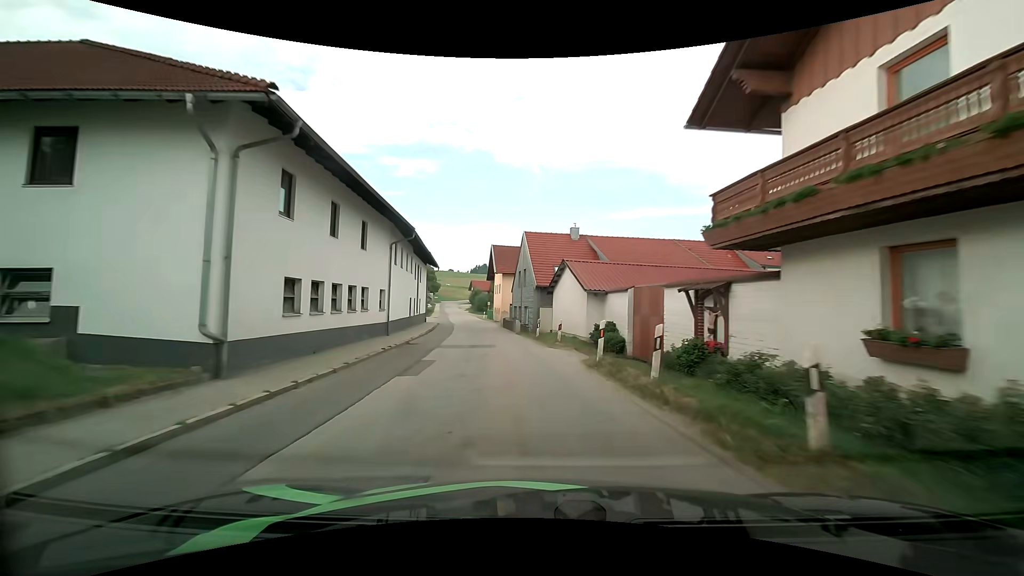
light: Day
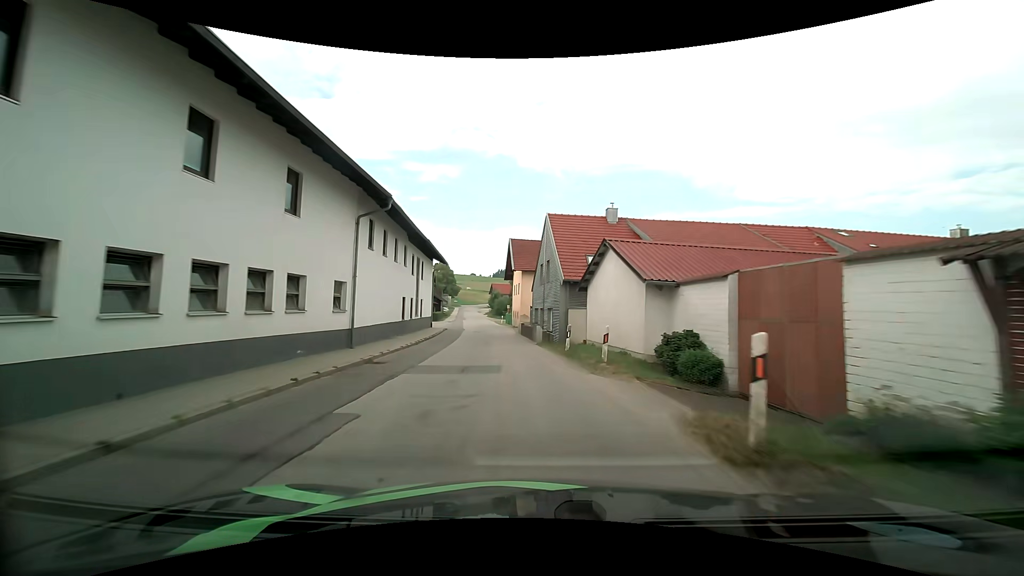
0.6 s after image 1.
(-0.3, +7.9) m; -2°
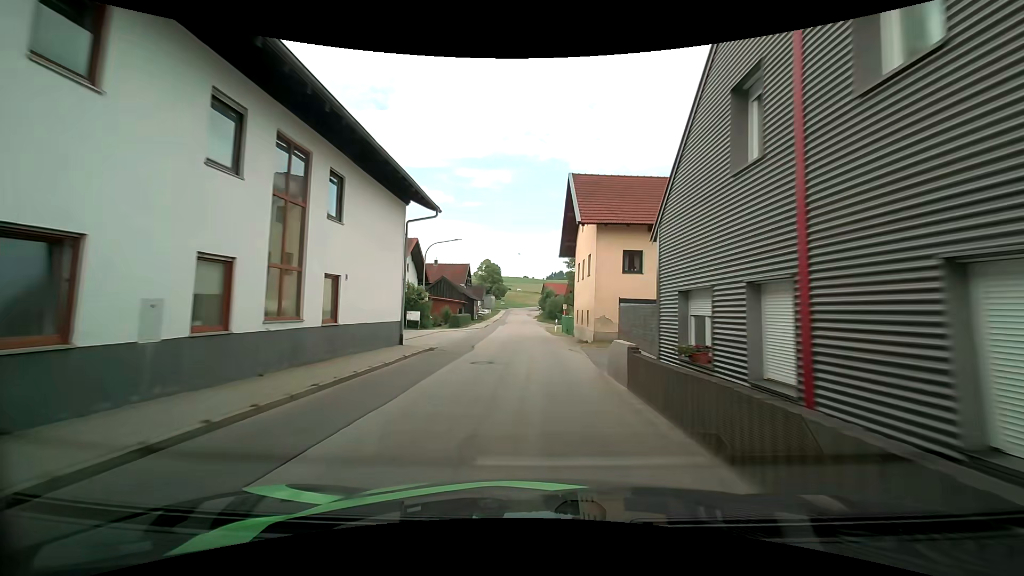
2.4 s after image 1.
(-1.9, +24.3) m; -7°
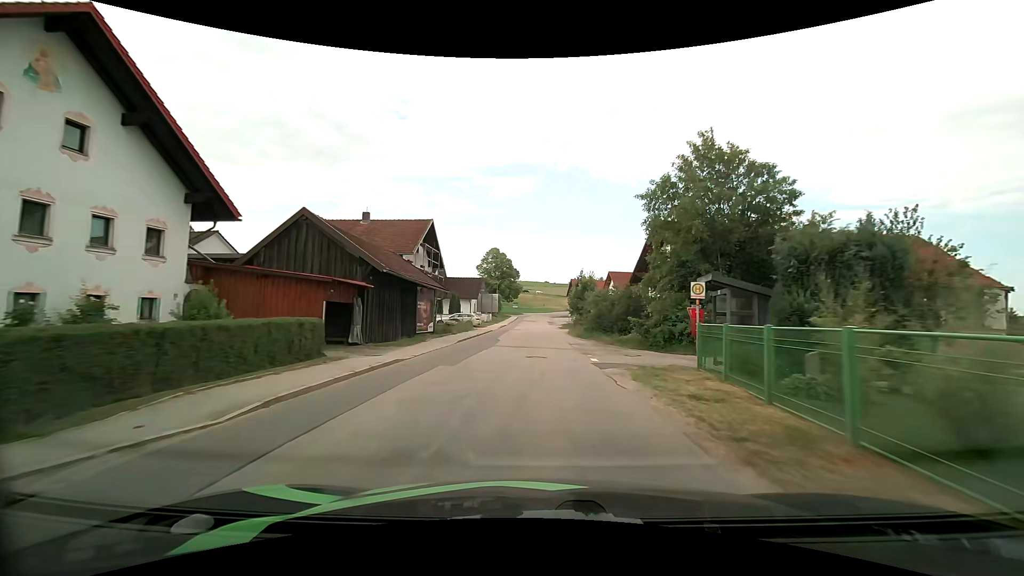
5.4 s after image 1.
(-1.5, +42.5) m; -3°
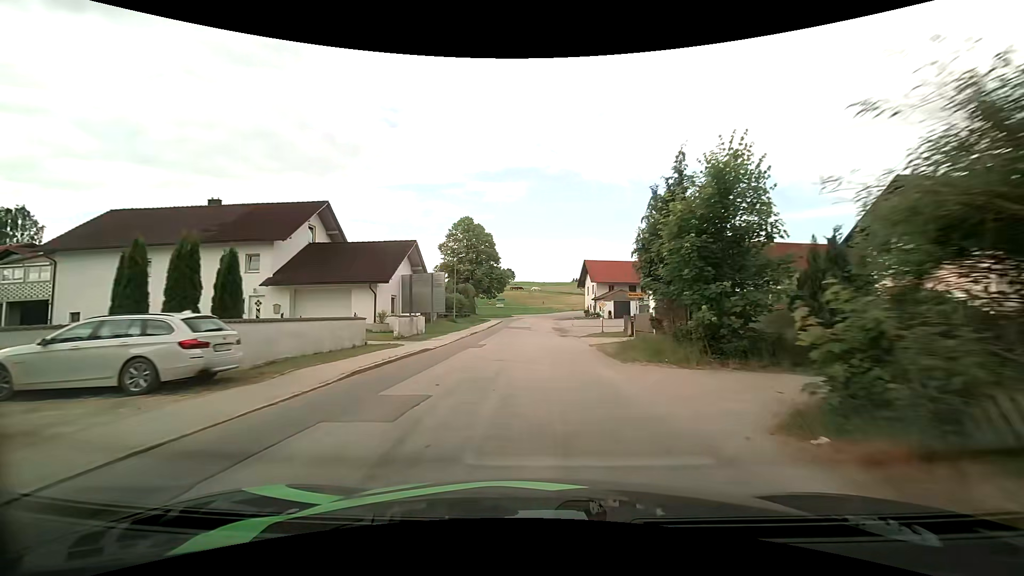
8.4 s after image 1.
(+0.2, +42.5) m; 0°
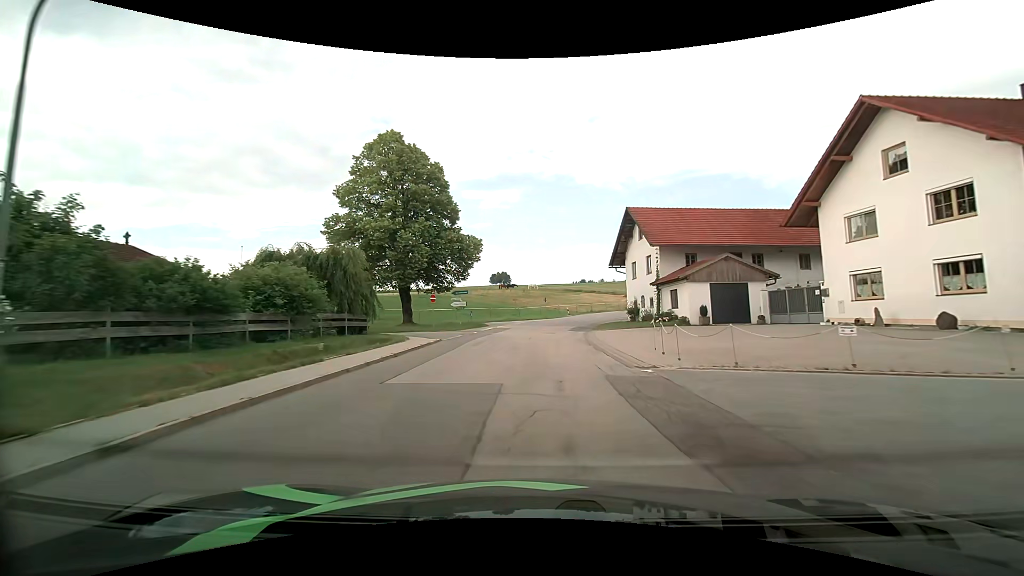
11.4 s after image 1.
(0.0, +39.7) m; 0°
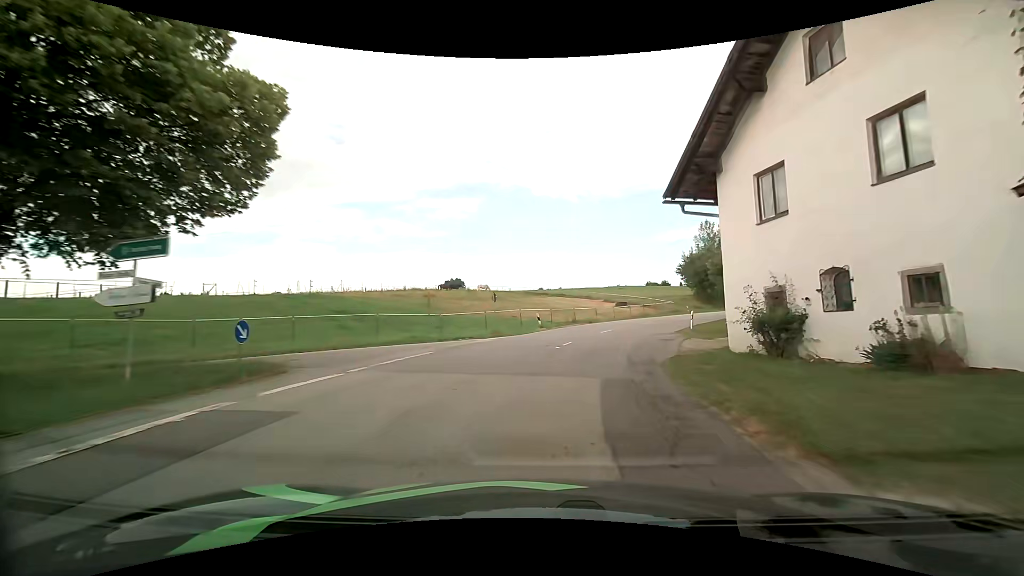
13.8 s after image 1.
(+0.5, +28.9) m; +5°
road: tertiary
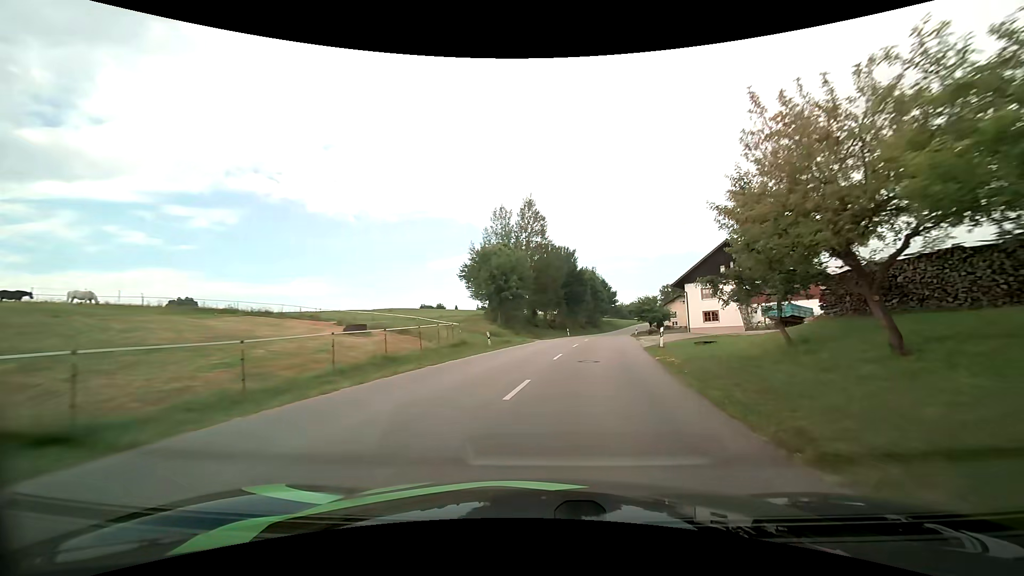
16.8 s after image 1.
(+7.7, +35.0) m; +25°
(0, +10) (+2, +20) (+3, +30) (+5, +40) (+7, +50) (+8, +59) (+10, +69) (+12, +79) (+14, +89) (+16, +99) m
